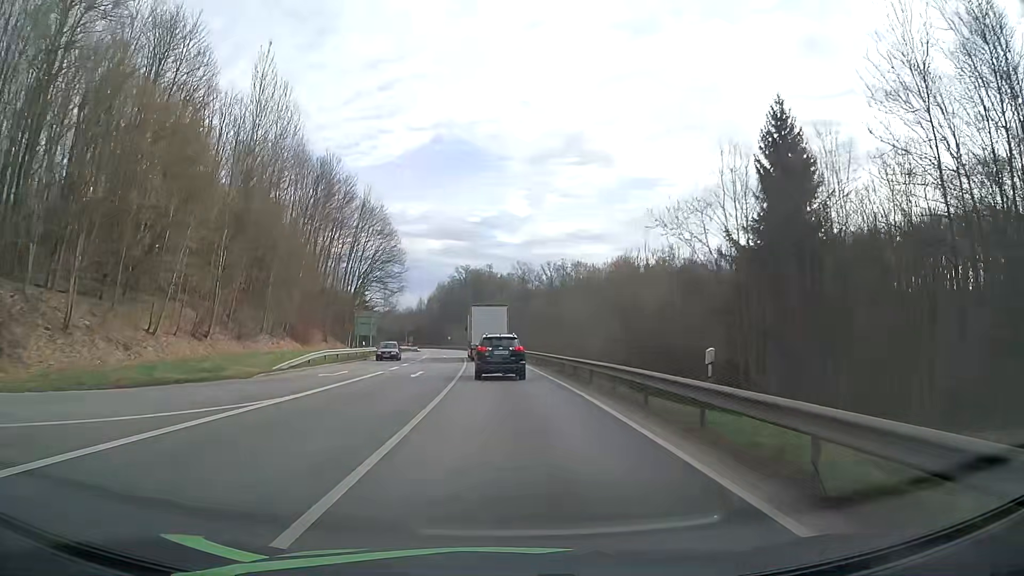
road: primary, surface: asphalt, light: Day
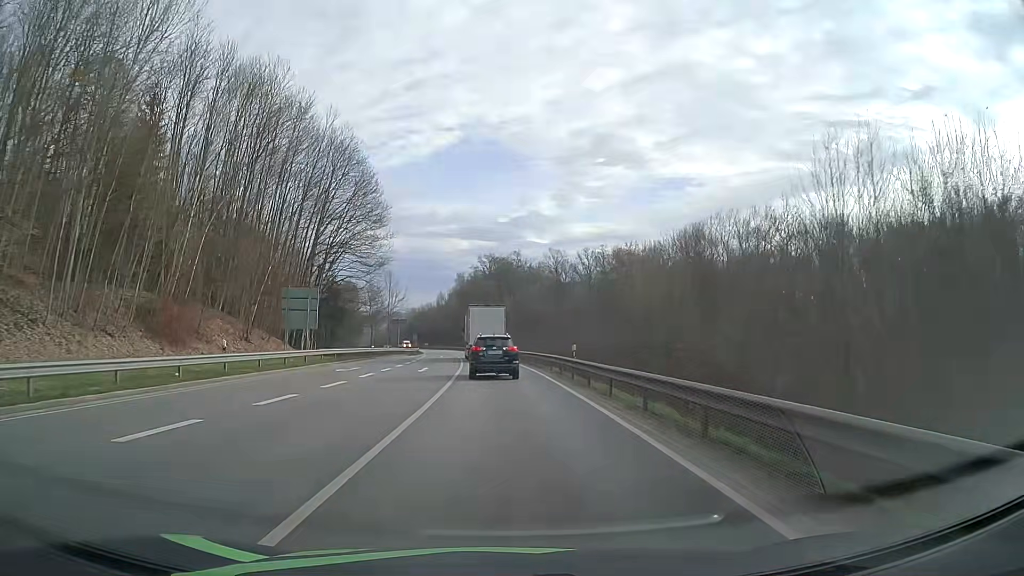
(-0.5, +32.6) m; -2°
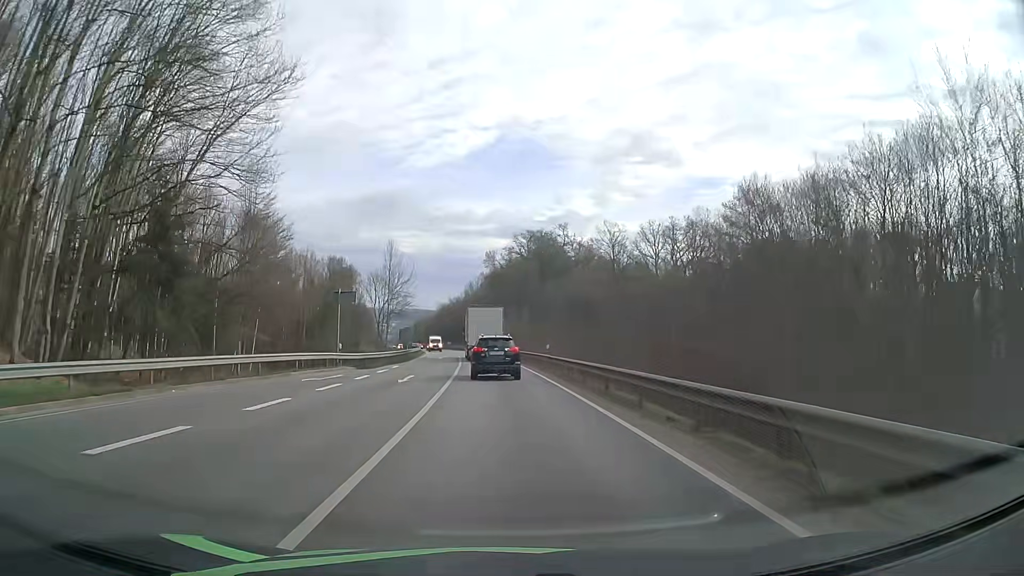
(-1.4, +43.3) m; -3°
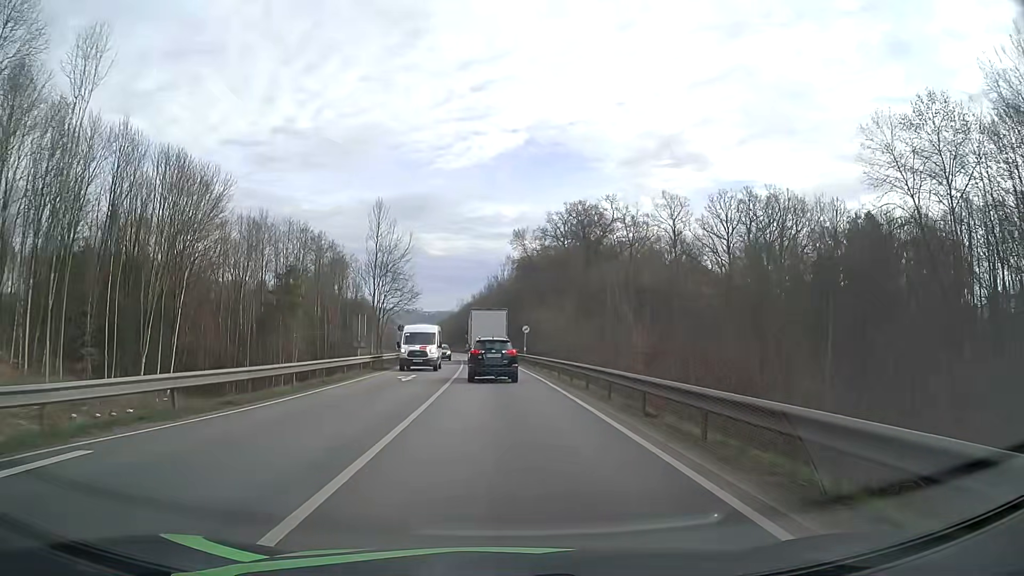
(-0.8, +33.0) m; -3°
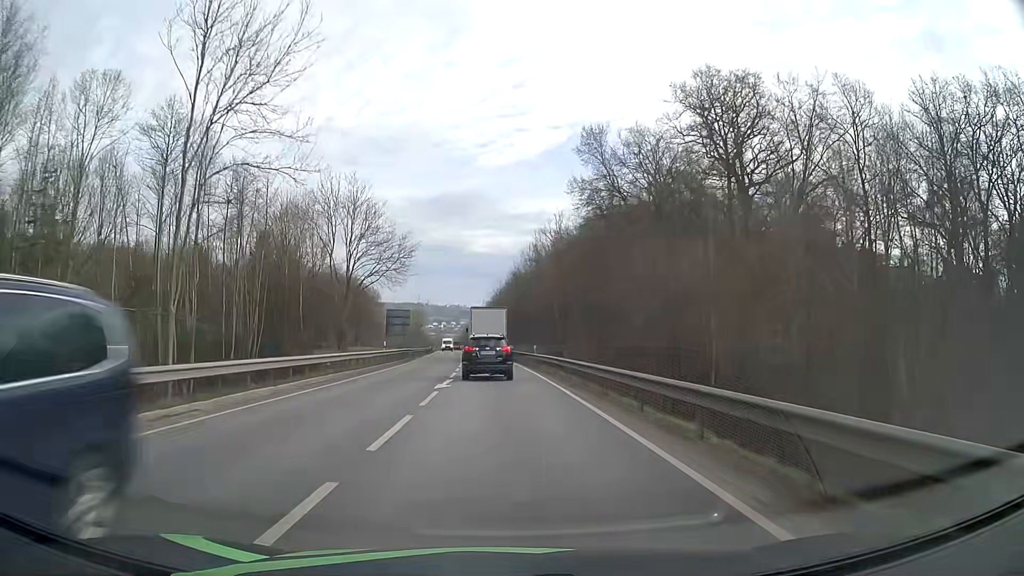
(-1.8, +56.1) m; -4°
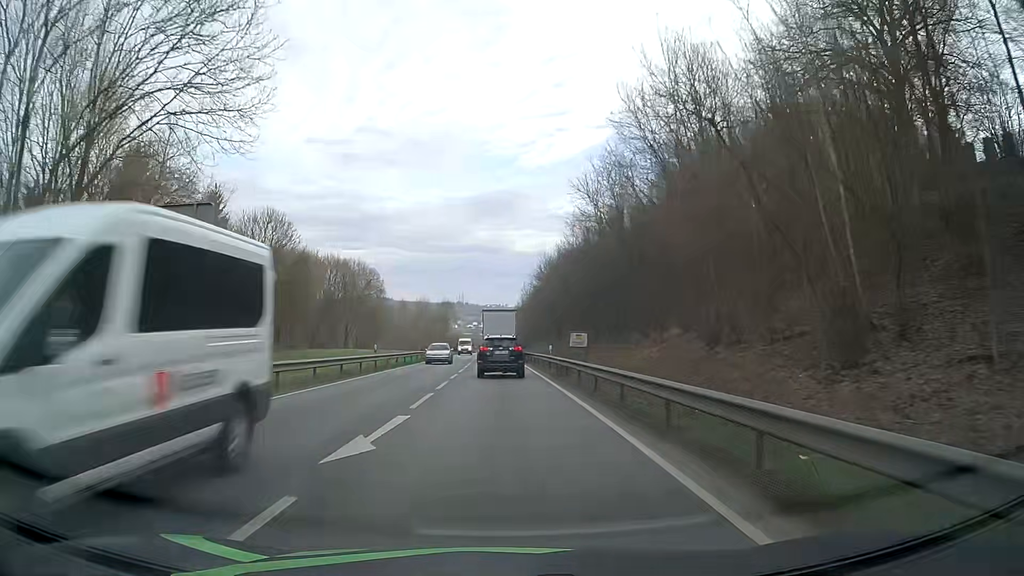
(-1.7, +54.7) m; -4°
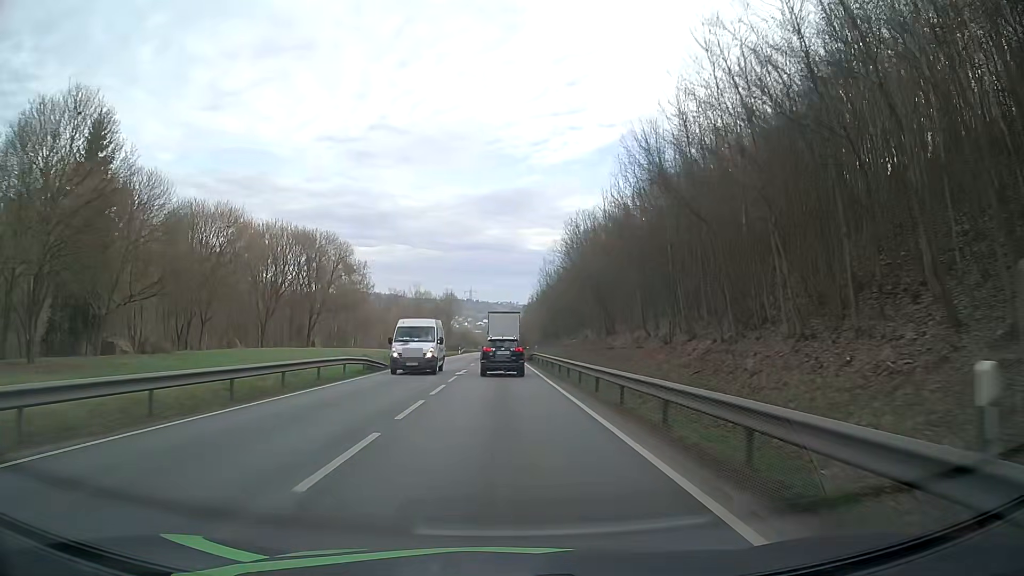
(-0.4, +31.9) m; -1°
